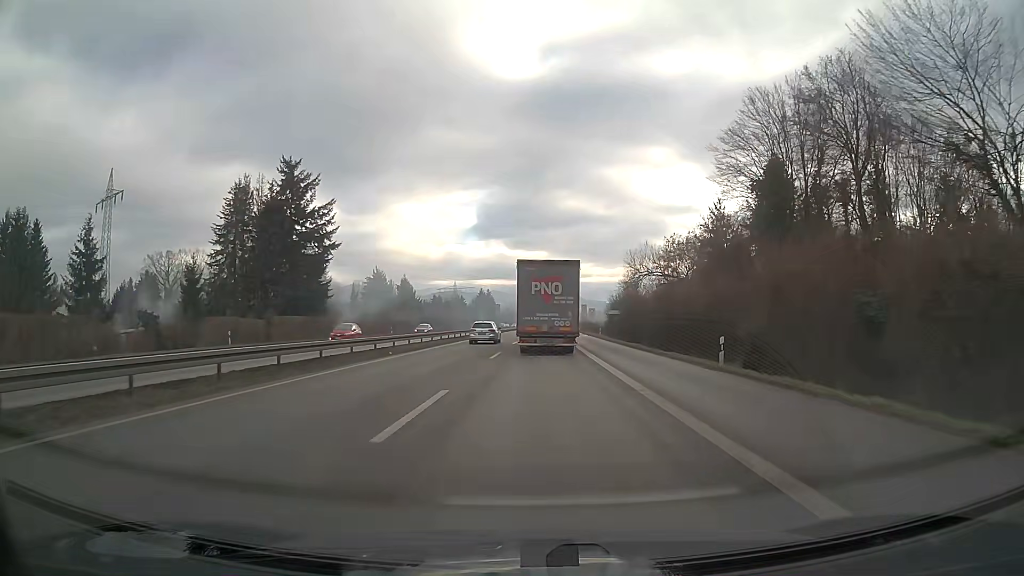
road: trunk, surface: asphalt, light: Day
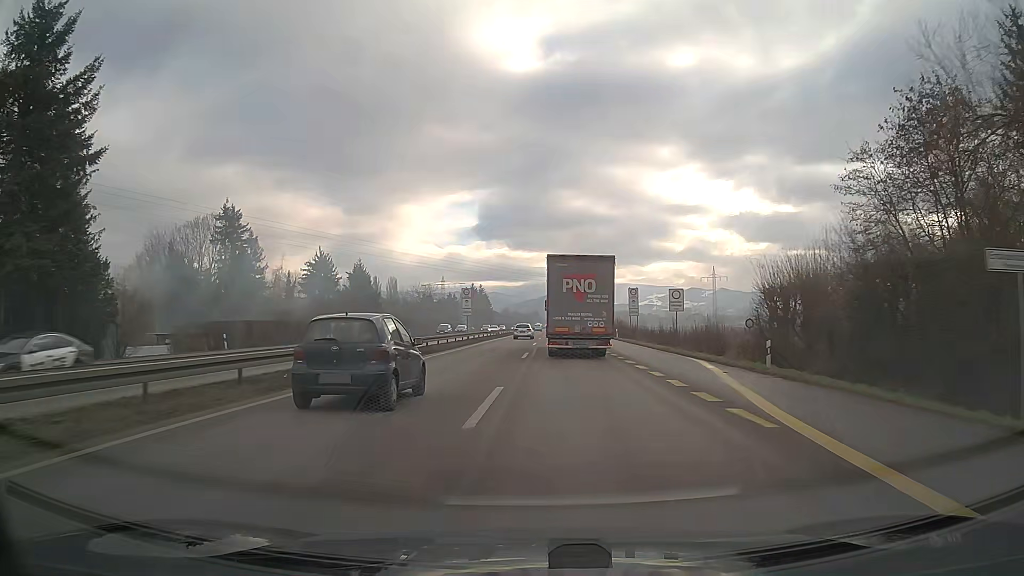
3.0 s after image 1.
(-0.1, +53.5) m; 0°
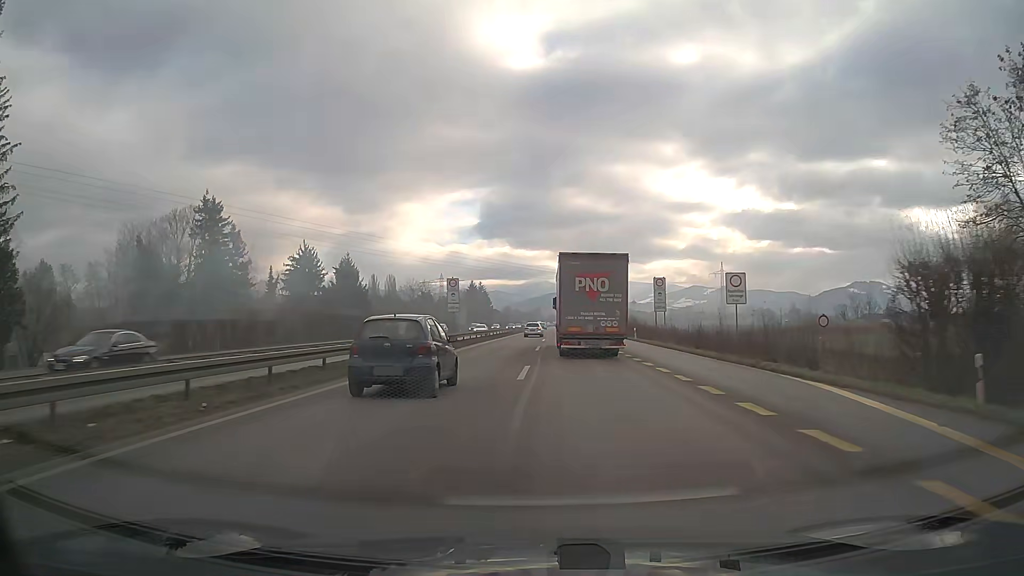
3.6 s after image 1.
(0.0, +11.2) m; 0°
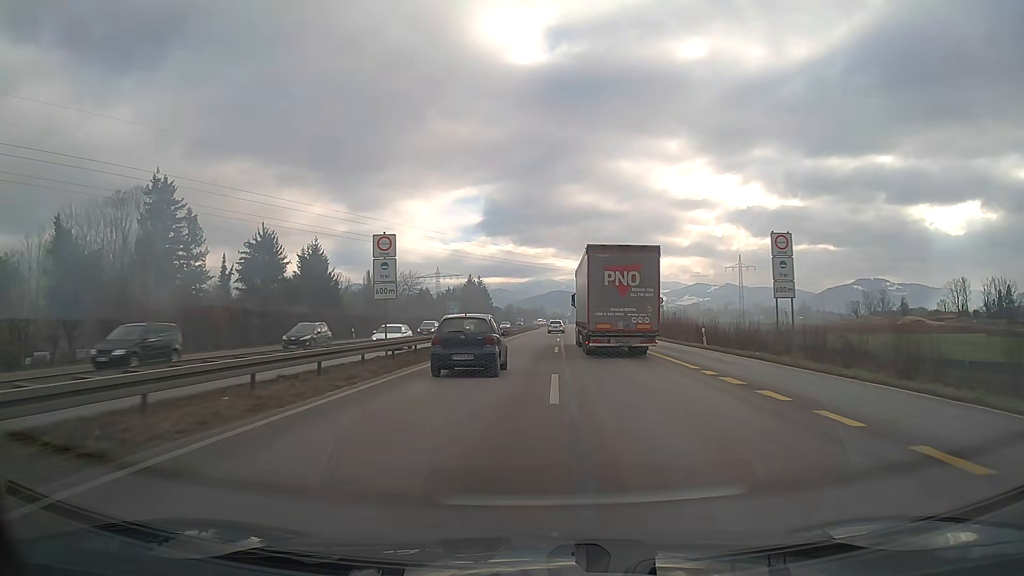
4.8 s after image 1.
(-0.1, +22.8) m; 0°
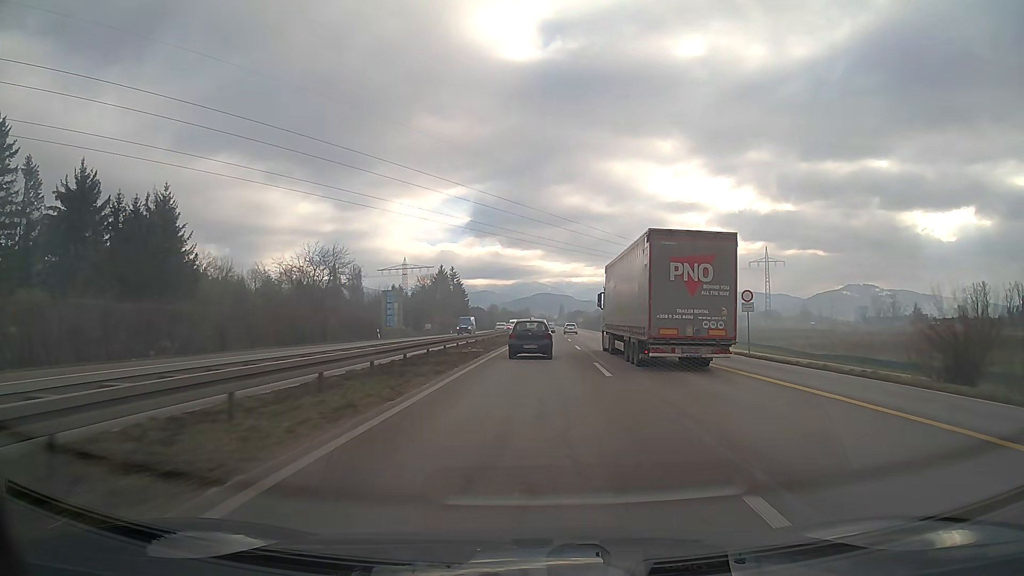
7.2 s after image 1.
(+0.1, +48.3) m; +1°
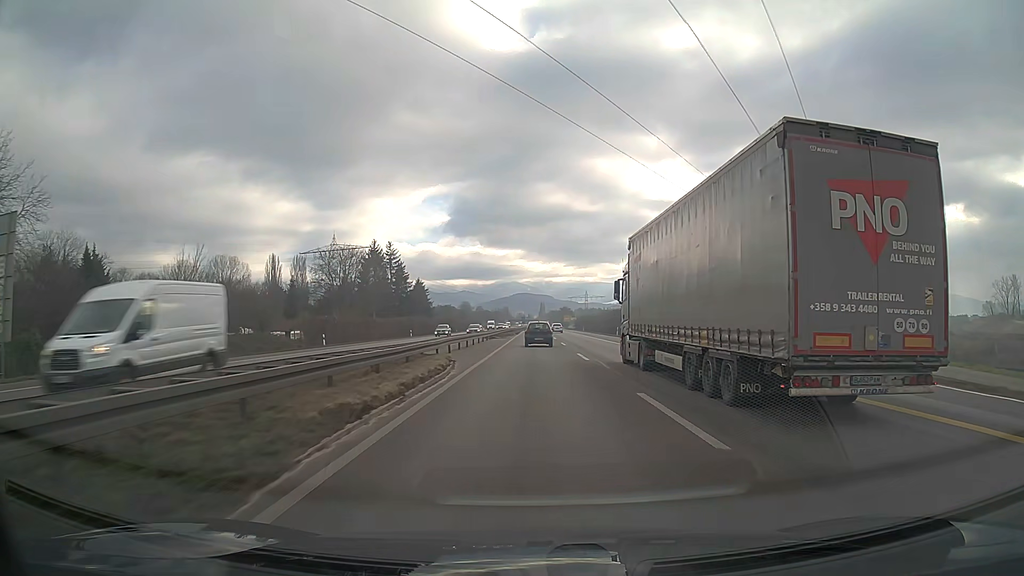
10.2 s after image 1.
(+1.4, +64.9) m; +2°
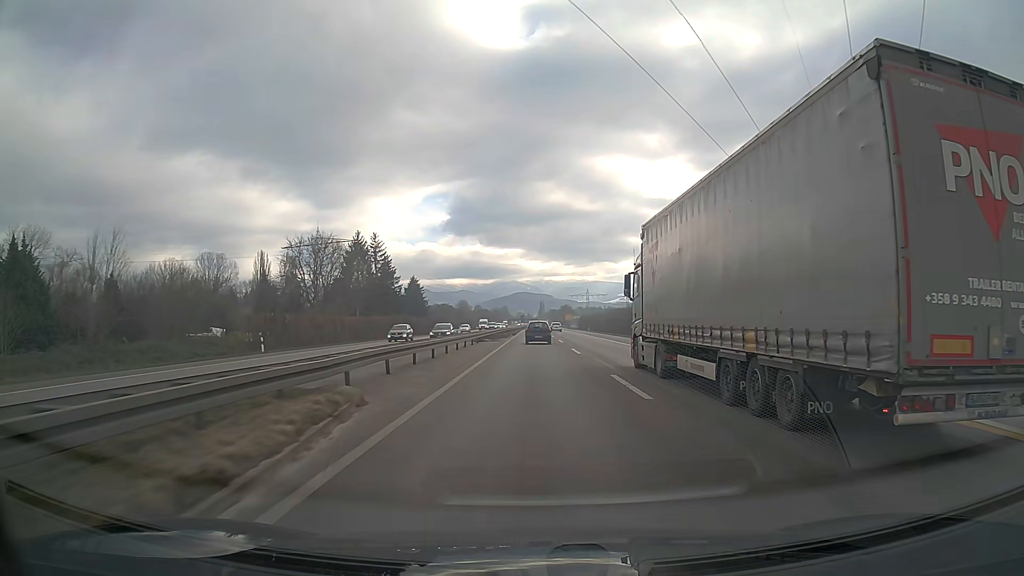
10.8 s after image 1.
(0.0, +13.5) m; 0°
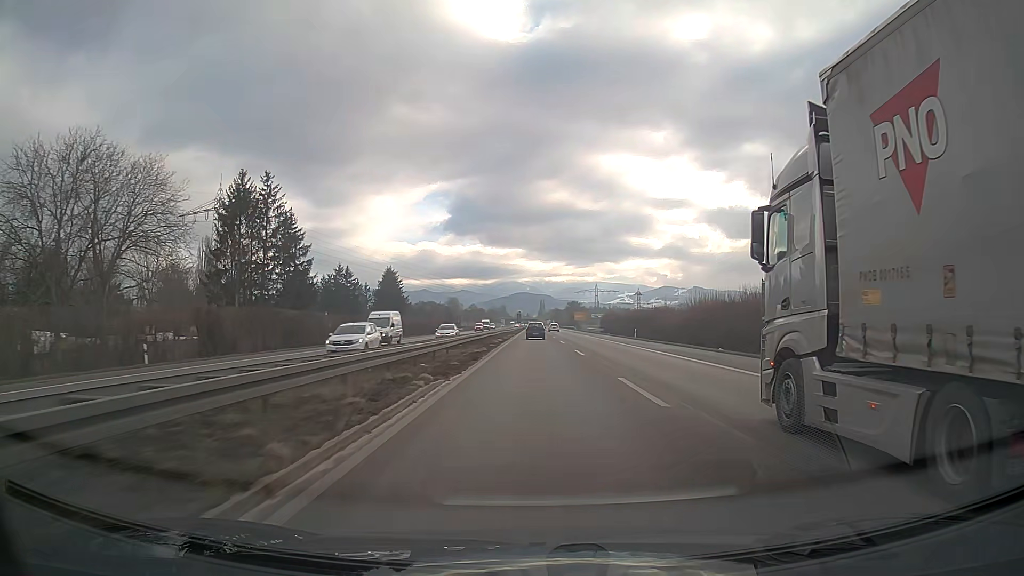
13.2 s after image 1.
(0.0, +55.4) m; 0°
(0, +10) (0, +20) (0, +30) (0, +40) (0, +50) (0, +60) (0, +70) (0, +80) (0, +90) (0, +100) m
